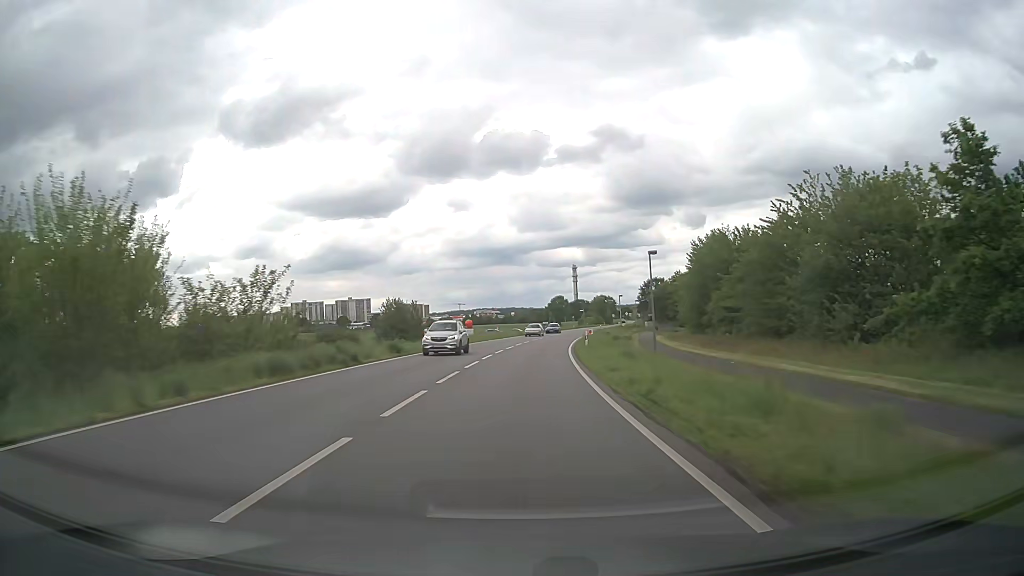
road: primary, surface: asphalt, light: Day
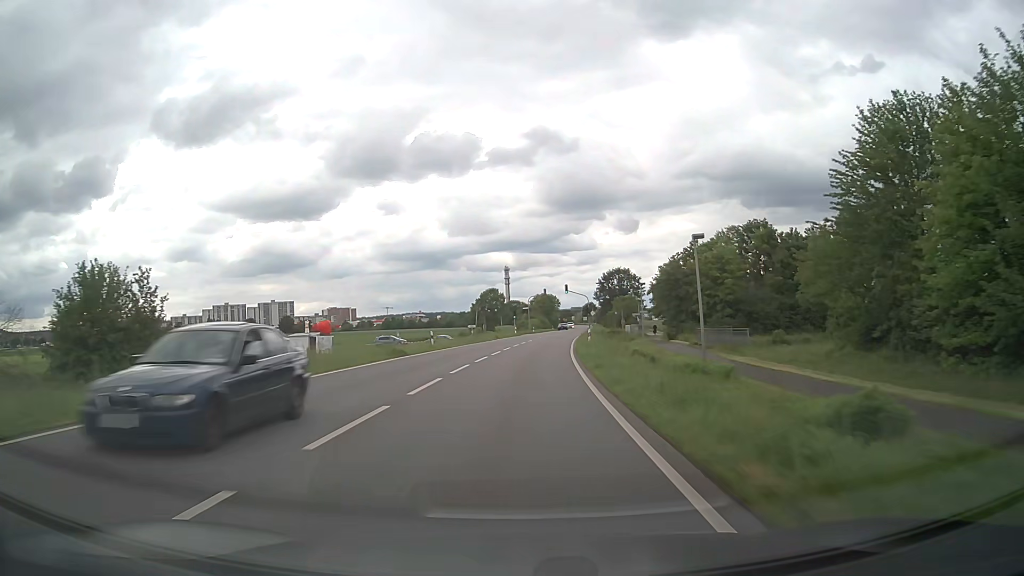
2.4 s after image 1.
(+2.7, +51.1) m; +6°
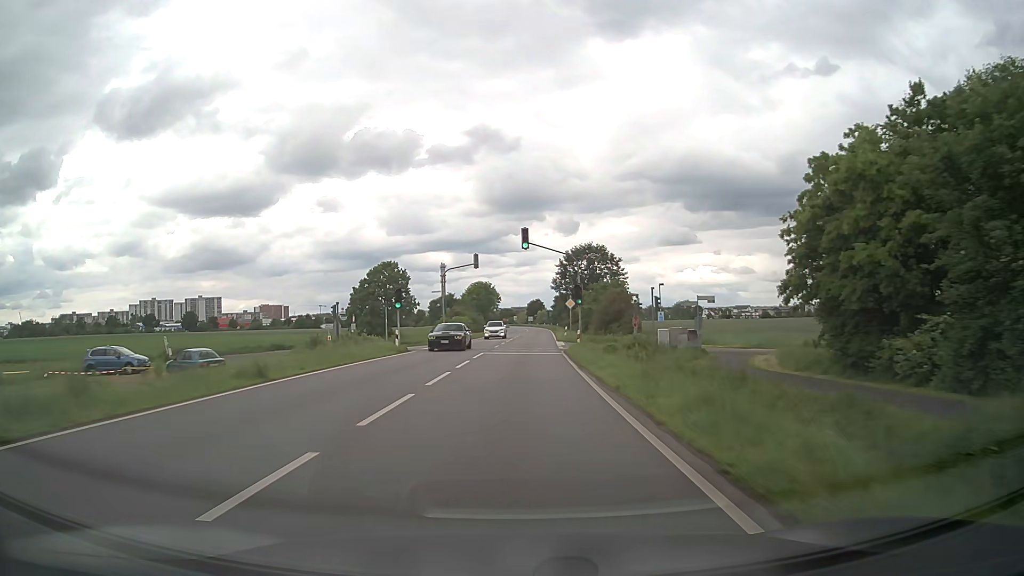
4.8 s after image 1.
(+2.7, +52.6) m; +5°
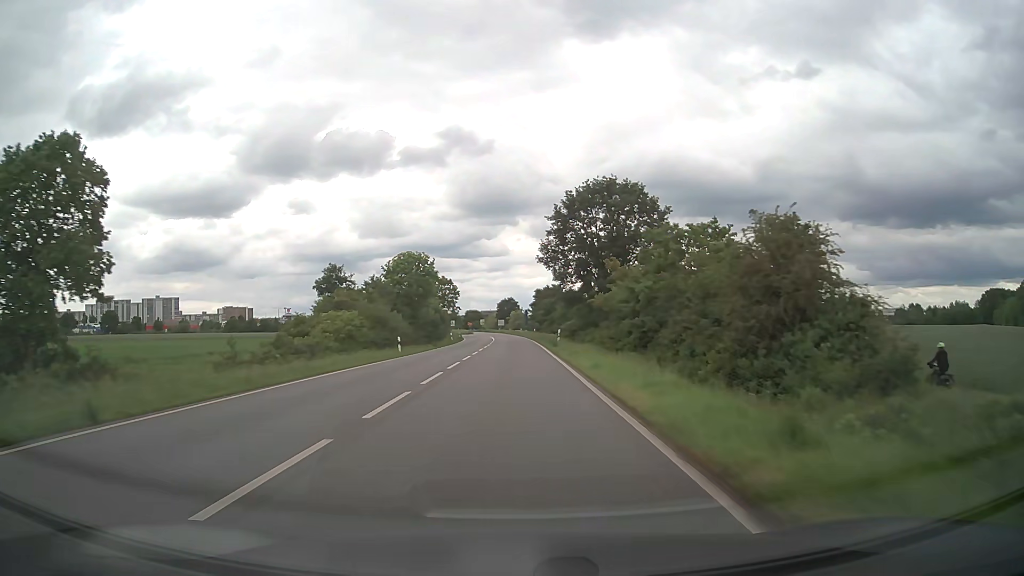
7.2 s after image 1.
(+1.4, +53.5) m; +2°
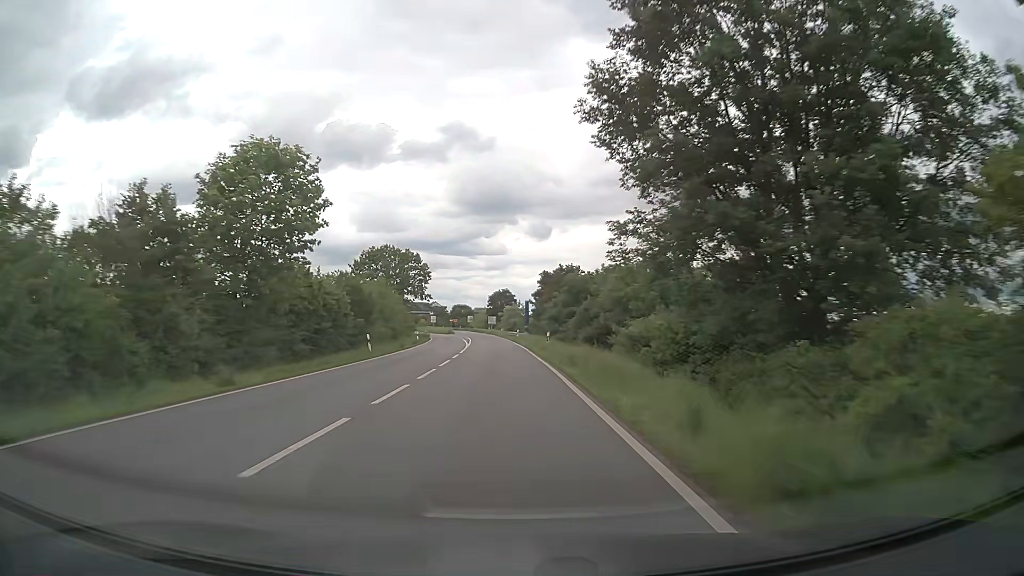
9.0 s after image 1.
(+0.3, +40.5) m; 0°
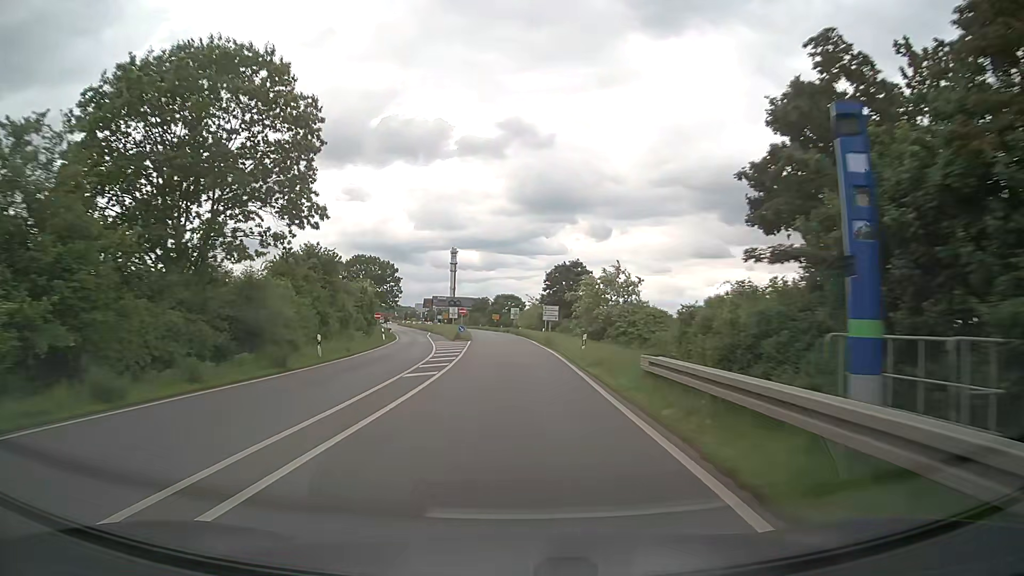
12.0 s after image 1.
(-1.8, +67.5) m; -5°
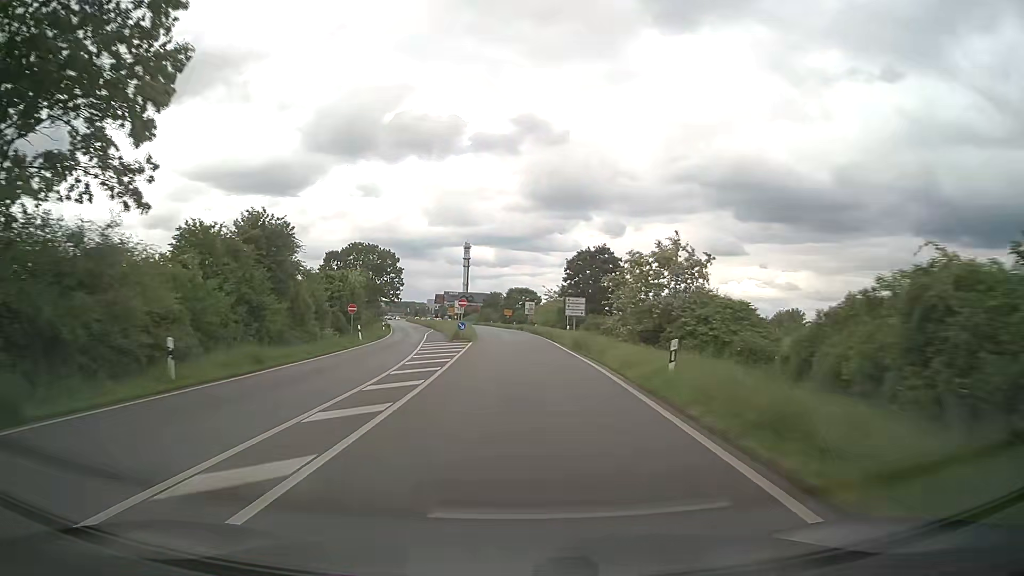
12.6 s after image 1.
(-0.1, +13.3) m; -1°
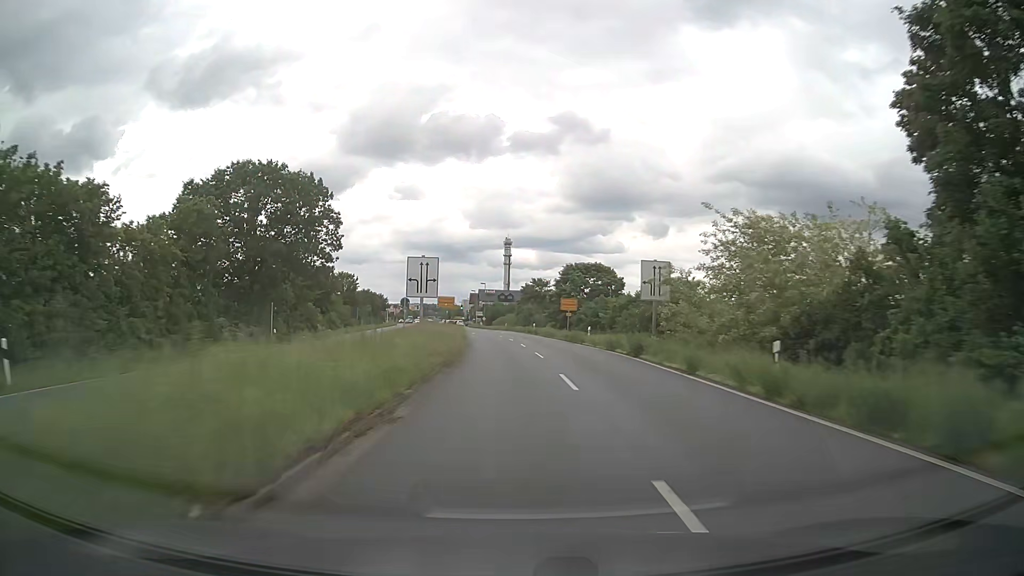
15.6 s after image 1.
(-2.4, +62.2) m; -4°
(0, +10) (0, +20) (-1, +30) (-1, +40) (-2, +50) (-3, +60) (-4, +70) (-5, +80) (-6, +90) (-8, +100) m
